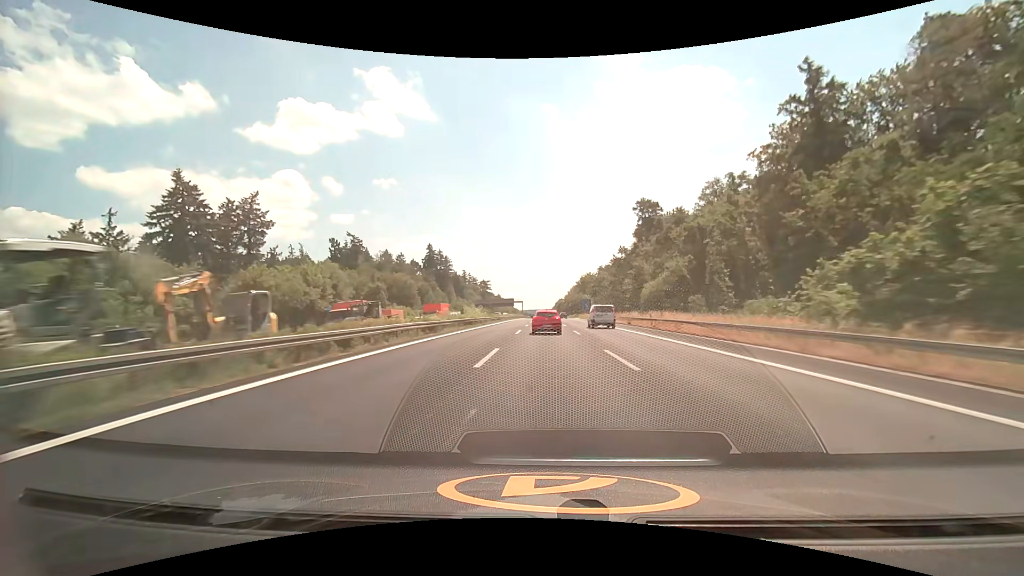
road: motorway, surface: asphalt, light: Day
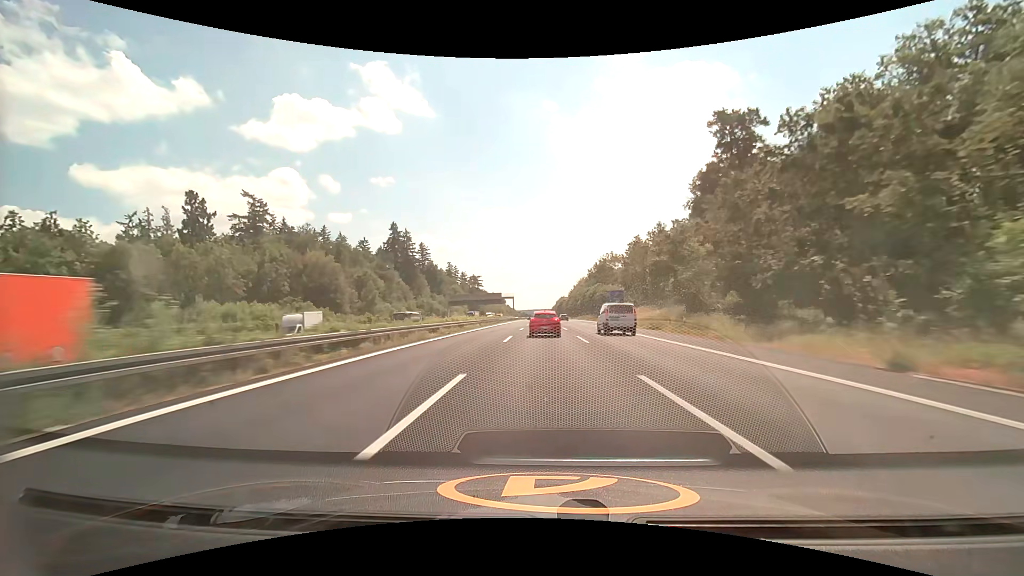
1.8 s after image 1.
(+0.2, +60.7) m; 0°
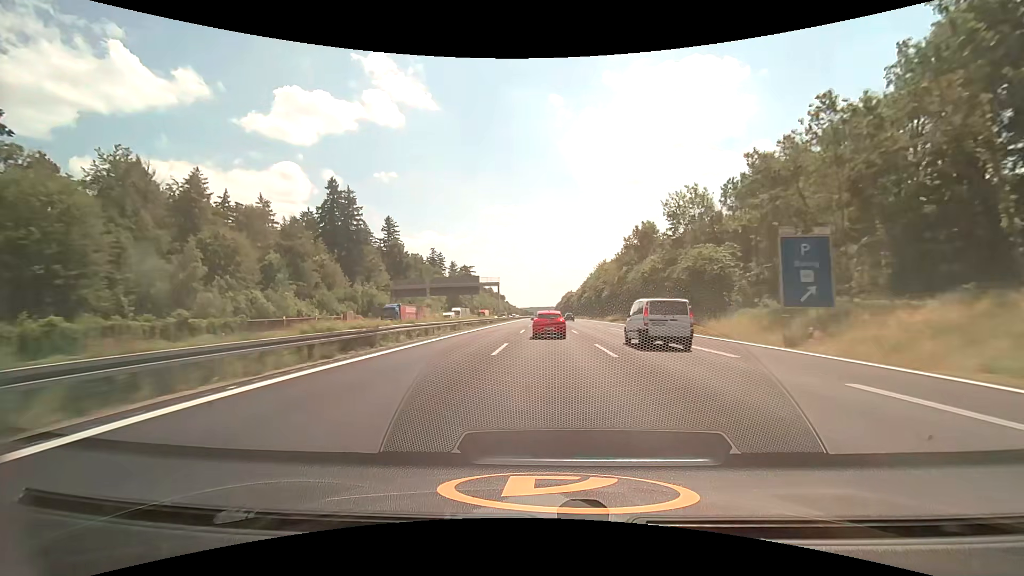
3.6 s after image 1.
(-0.2, +60.9) m; 0°
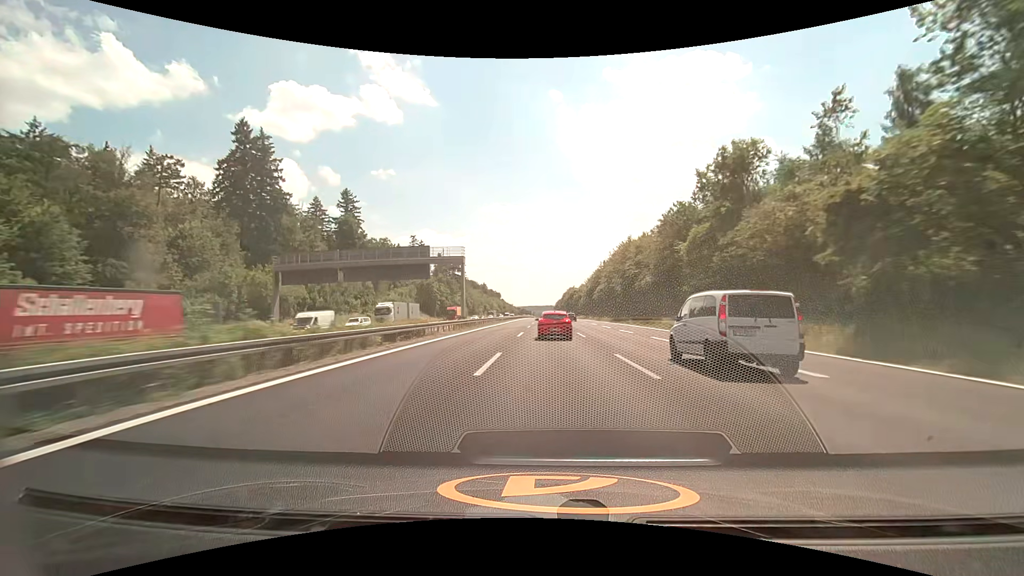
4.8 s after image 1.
(0.0, +40.7) m; 0°
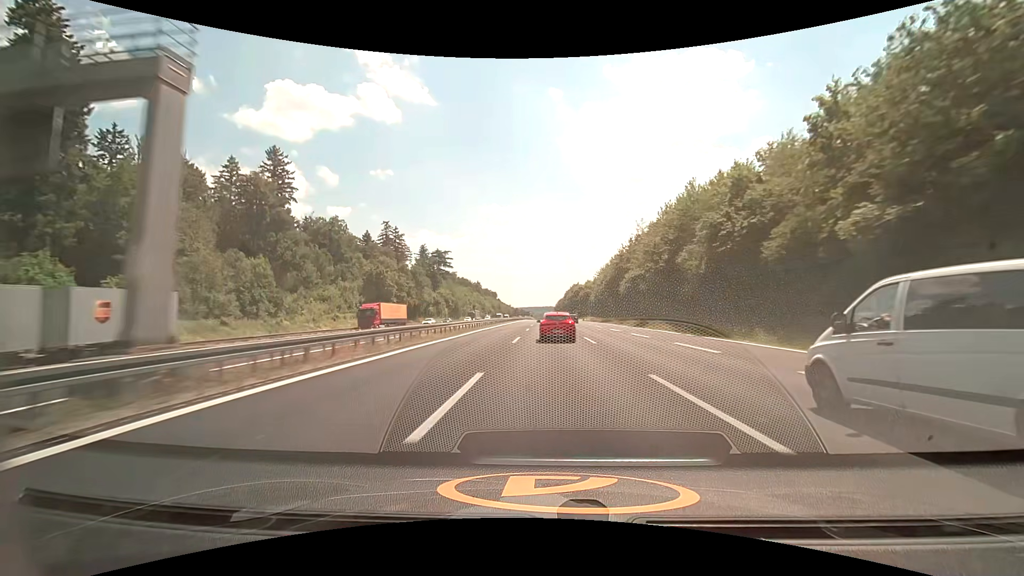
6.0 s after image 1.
(+0.2, +41.1) m; 0°
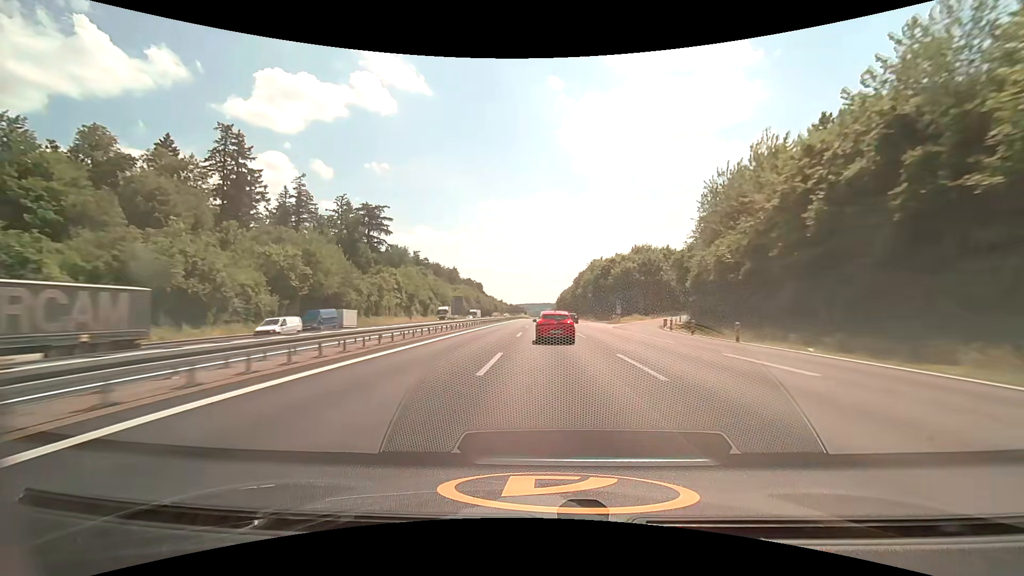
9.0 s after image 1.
(0.0, +102.1) m; 0°
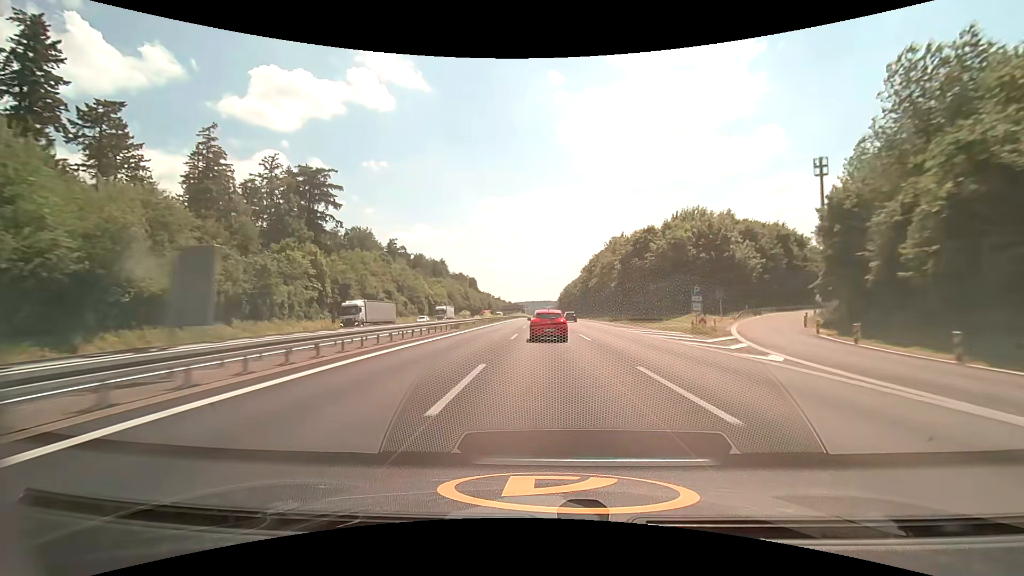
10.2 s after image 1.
(0.0, +39.7) m; 0°
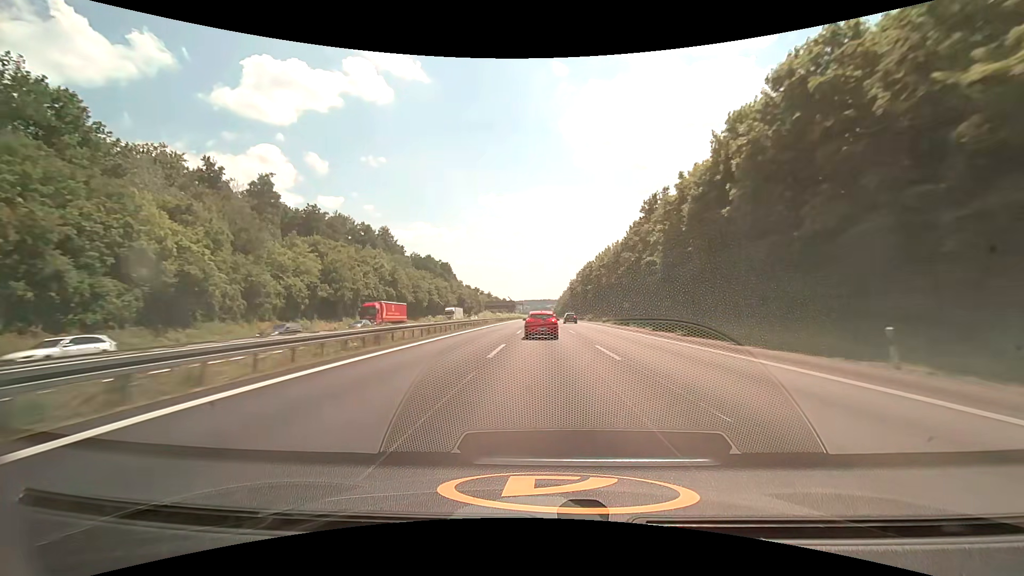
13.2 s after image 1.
(-0.4, +99.3) m; 0°
(0, +10) (0, +20) (0, +30) (0, +40) (0, +50) (0, +60) (0, +70) (0, +80) (0, +90) (0, +100) m
